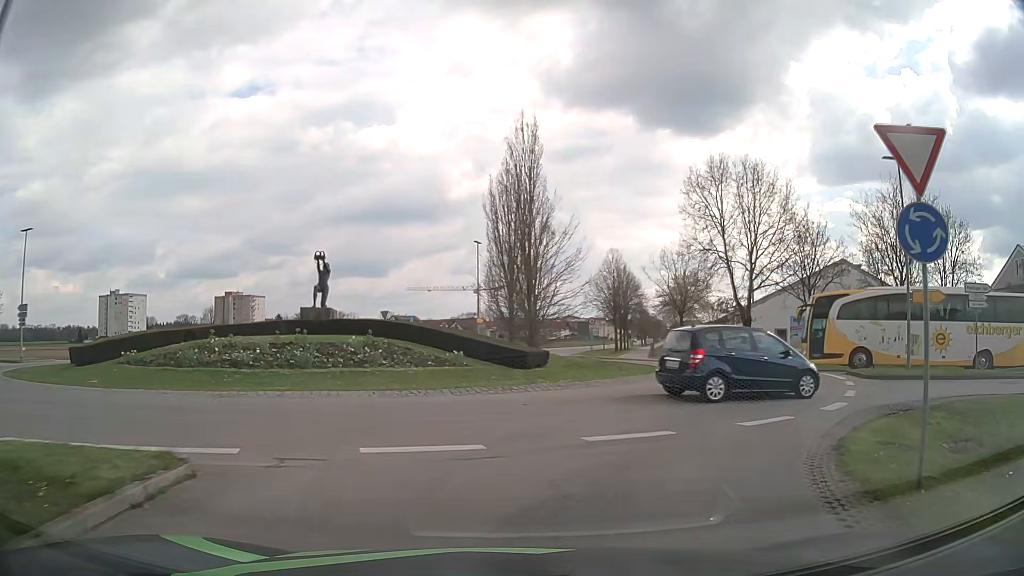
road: tertiary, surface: asphalt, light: Day
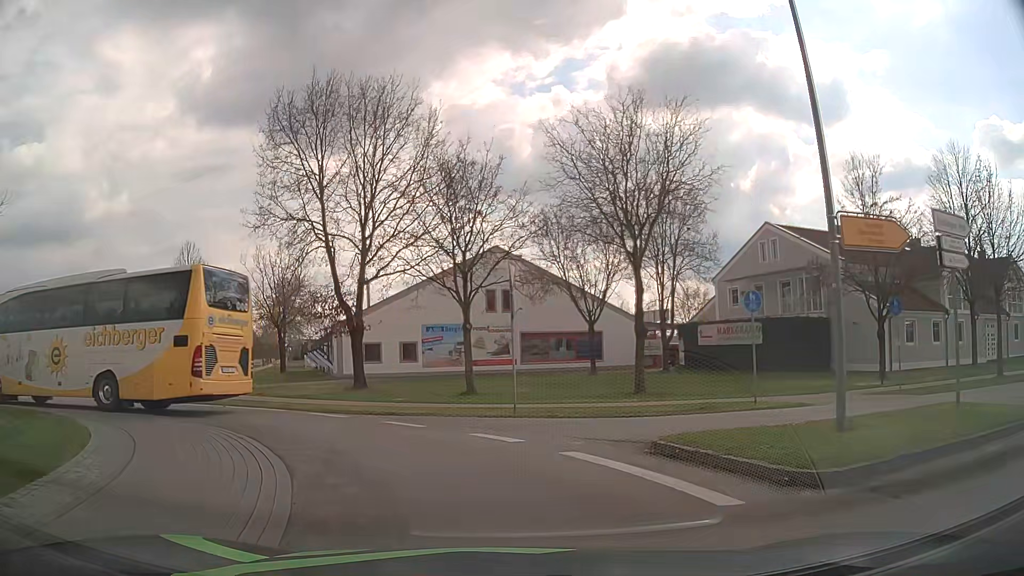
(+5.5, +16.6) m; +32°
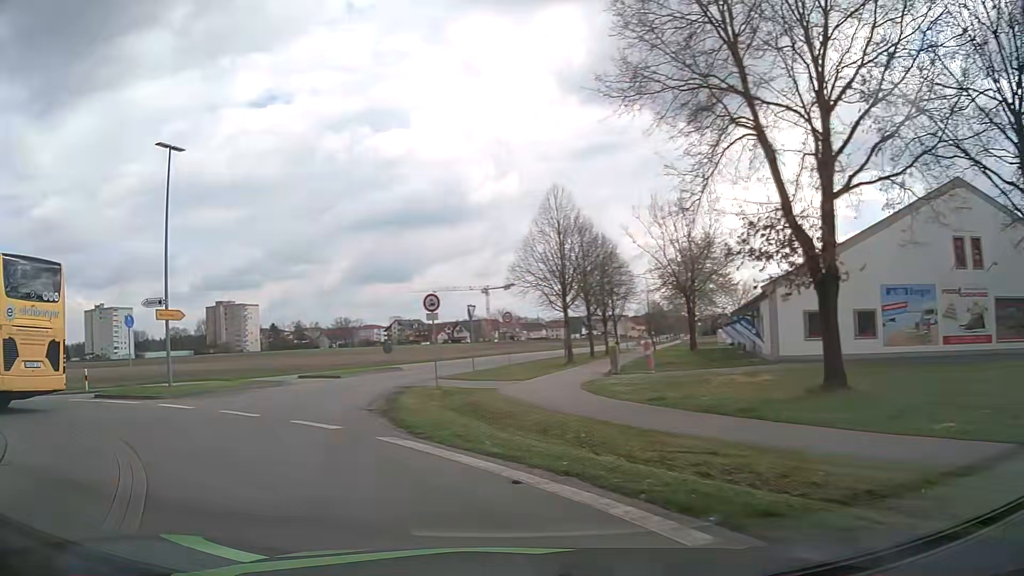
(-3.4, +13.6) m; -33°
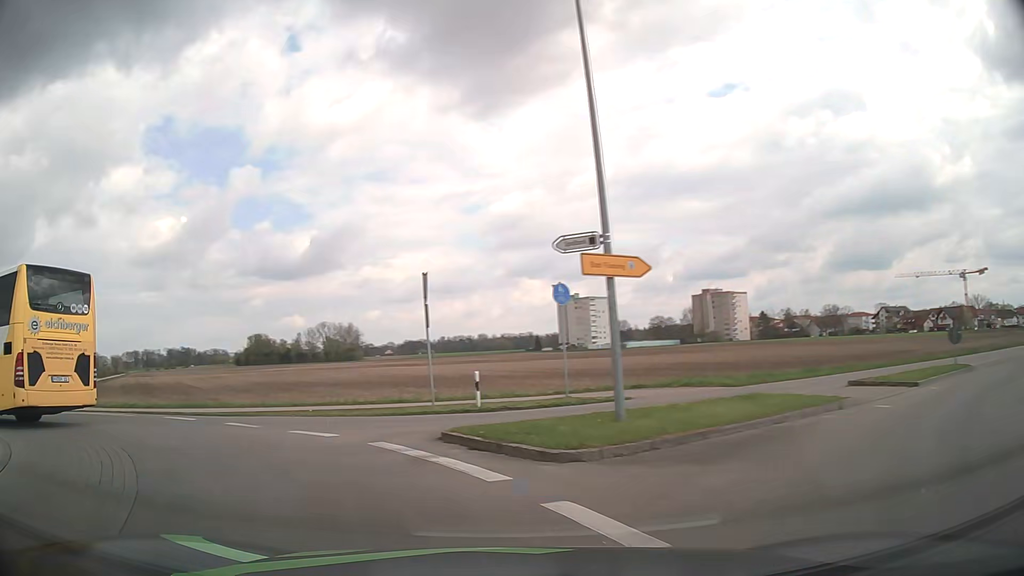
(-4.1, +11.3) m; -41°
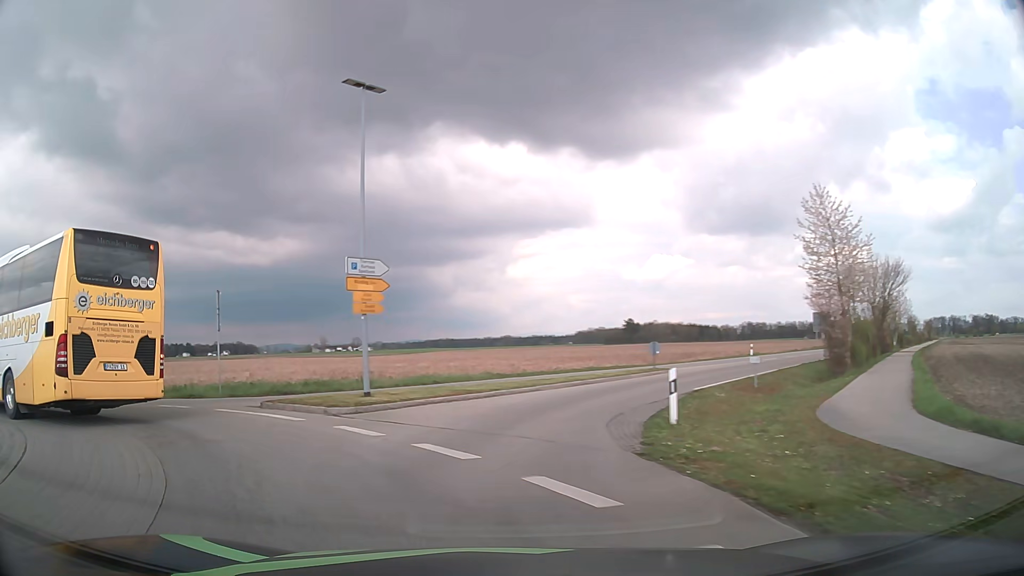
(-12.0, +16.3) m; -70°
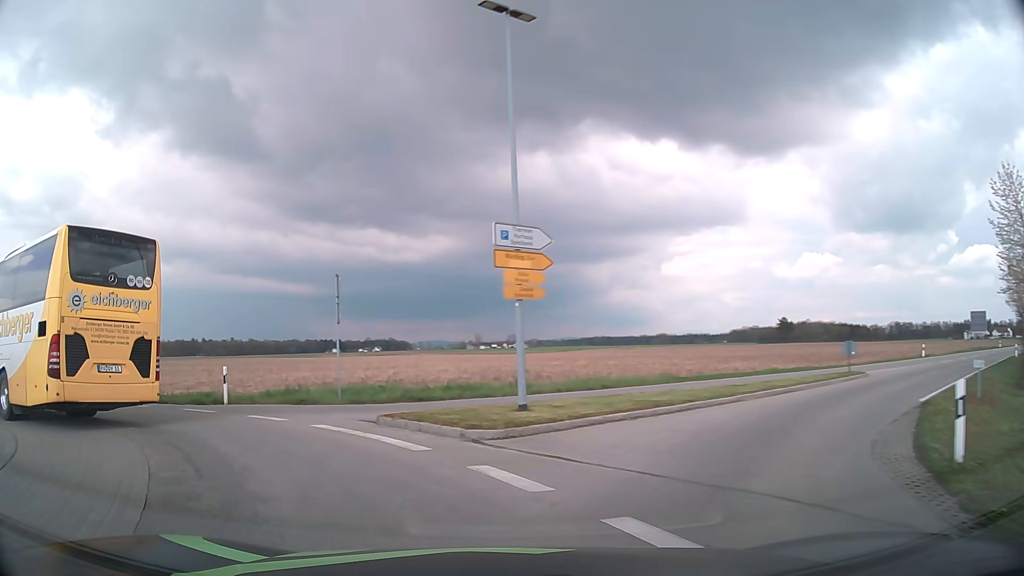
(-0.5, +4.2) m; -13°
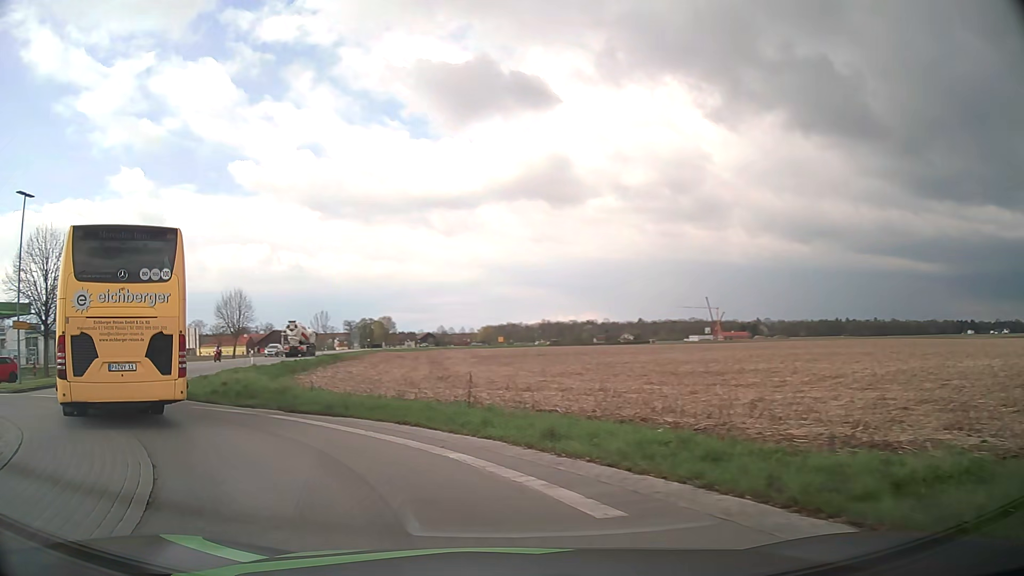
(-7.4, +14.3) m; -55°
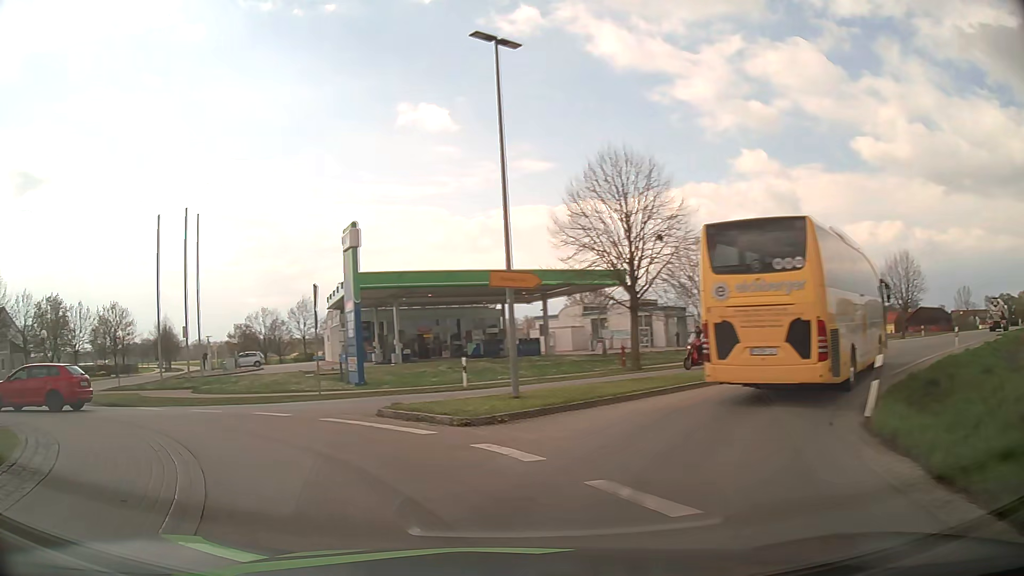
(-7.3, +14.1) m; -55°
(-3, +9) (-10, +16) (-20, +17) (-29, +14) (-35, +6) (-41, -2) (-50, -8) (-59, -12) (-68, -16) (-77, -20) m
